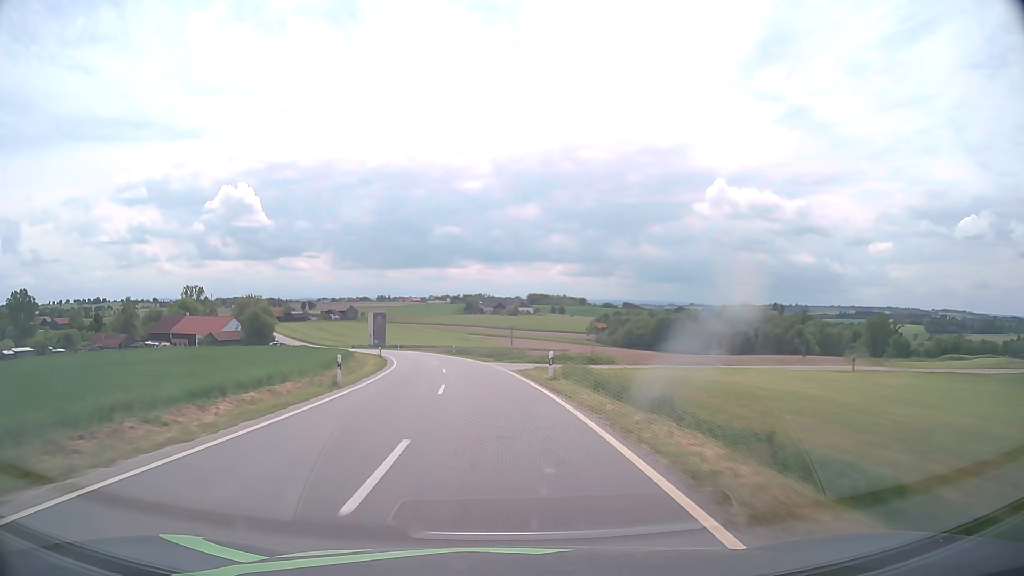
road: tertiary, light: Day
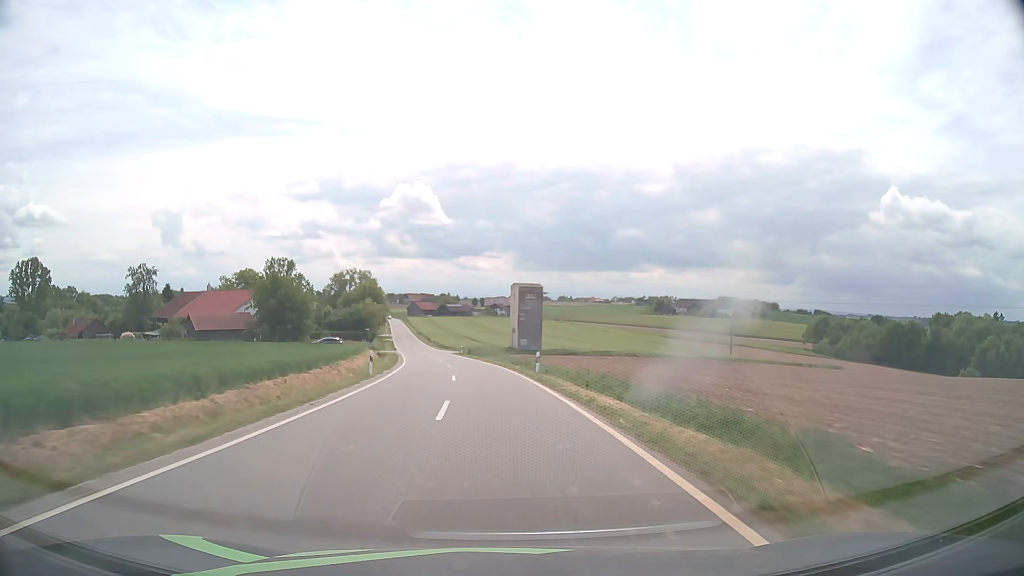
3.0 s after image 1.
(-10.9, +78.0) m; -15°
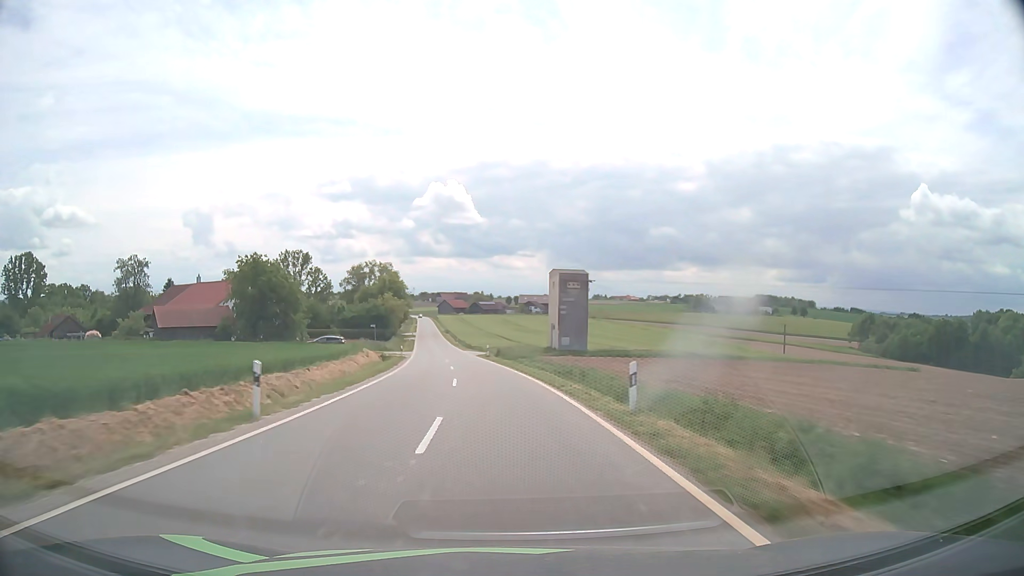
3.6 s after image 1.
(-0.4, +15.8) m; -3°
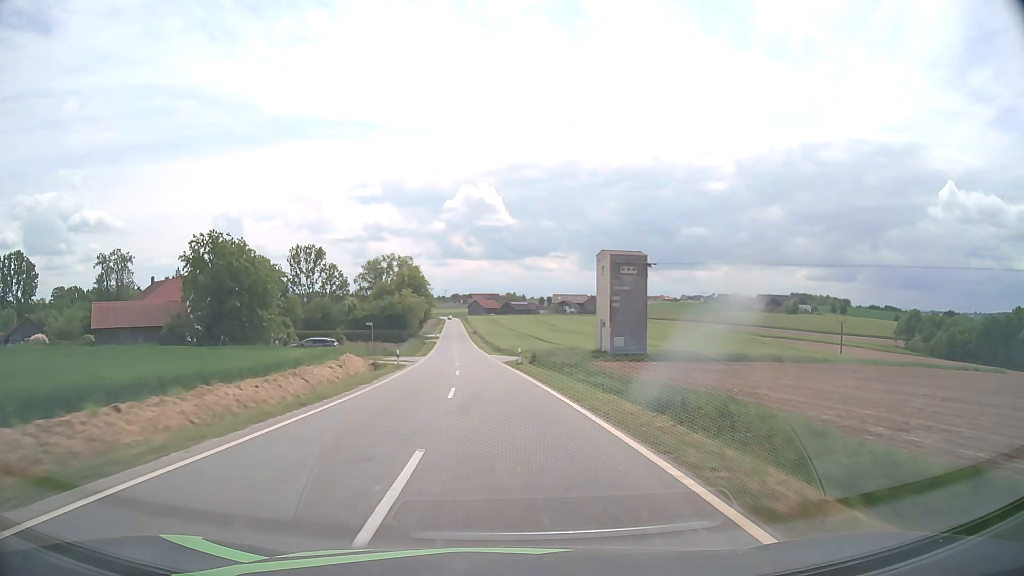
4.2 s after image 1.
(-0.4, +15.8) m; -3°
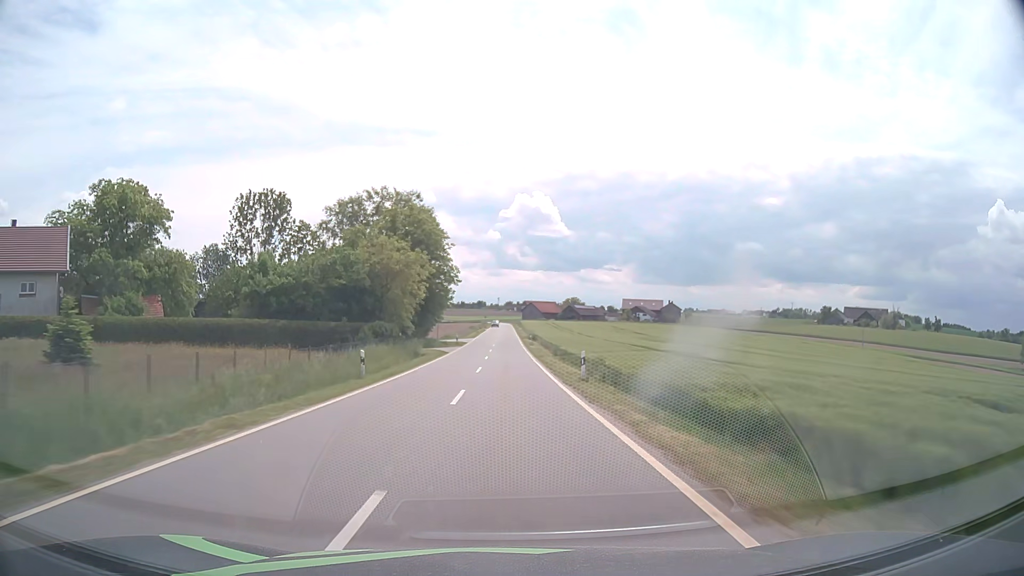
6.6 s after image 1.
(-3.9, +63.1) m; -5°
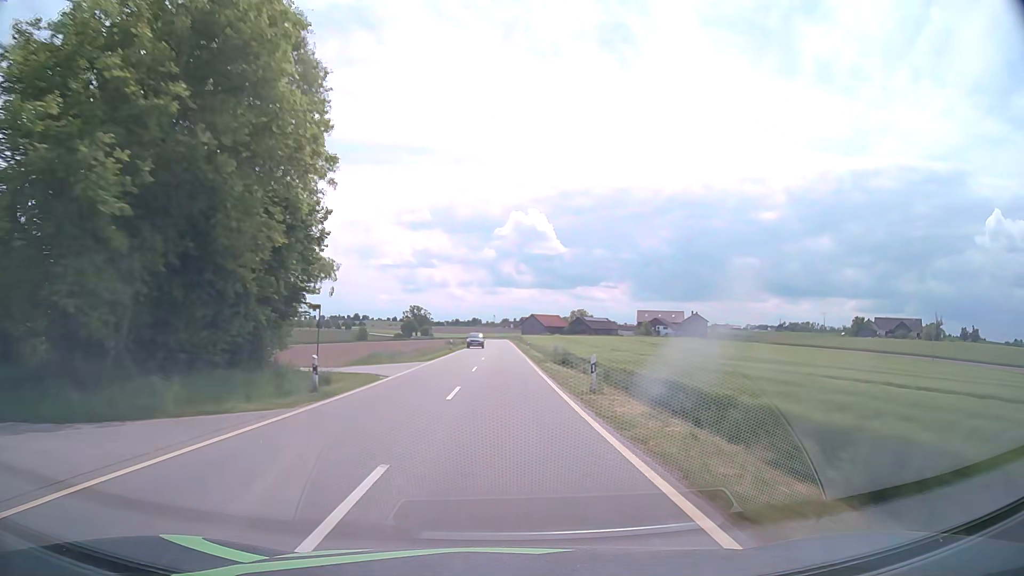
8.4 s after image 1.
(+0.2, +47.4) m; 0°
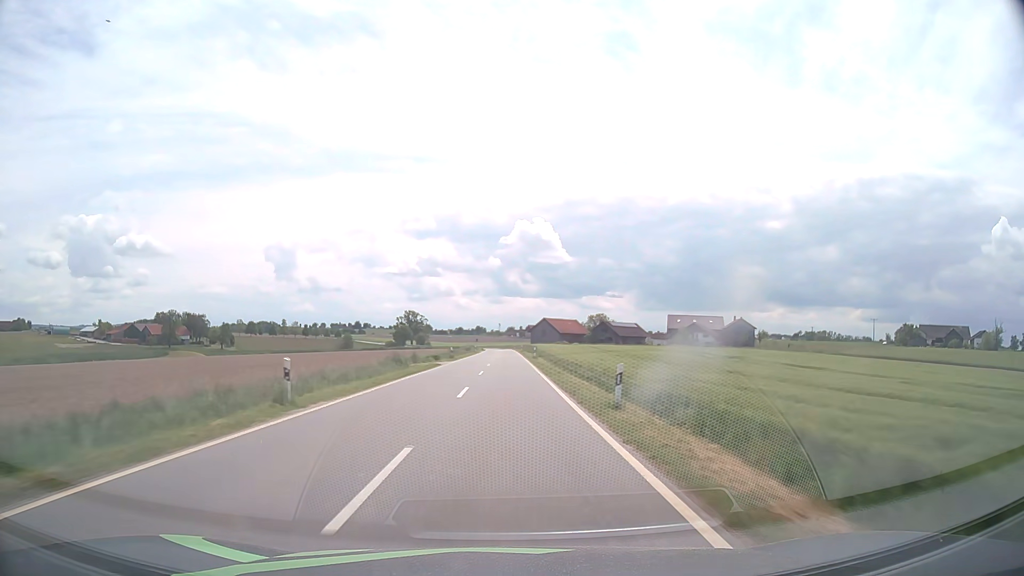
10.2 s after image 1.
(0.0, +47.2) m; 0°
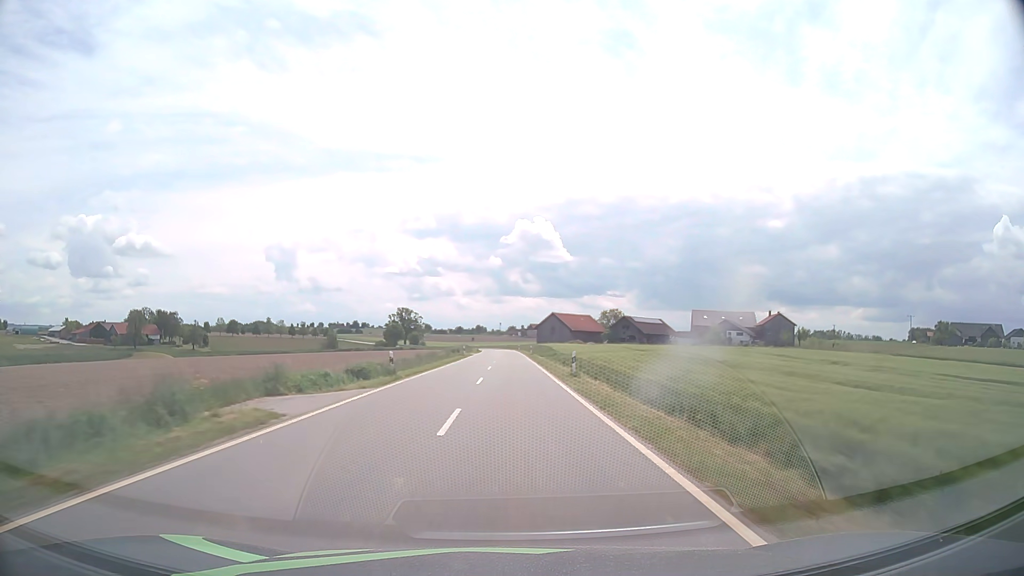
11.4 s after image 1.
(-0.1, +31.4) m; 0°
(0, +10) (0, +20) (0, +30) (0, +40) (0, +50) (+1, +60) (+1, +70) (+1, +80) (0, +90) (0, +100) m
